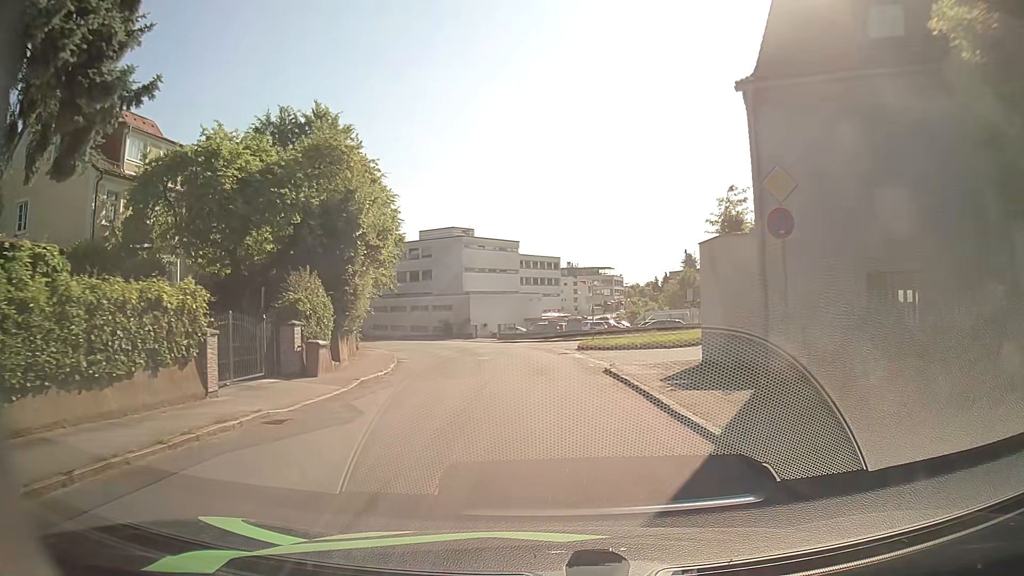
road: residential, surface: asphalt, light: Day
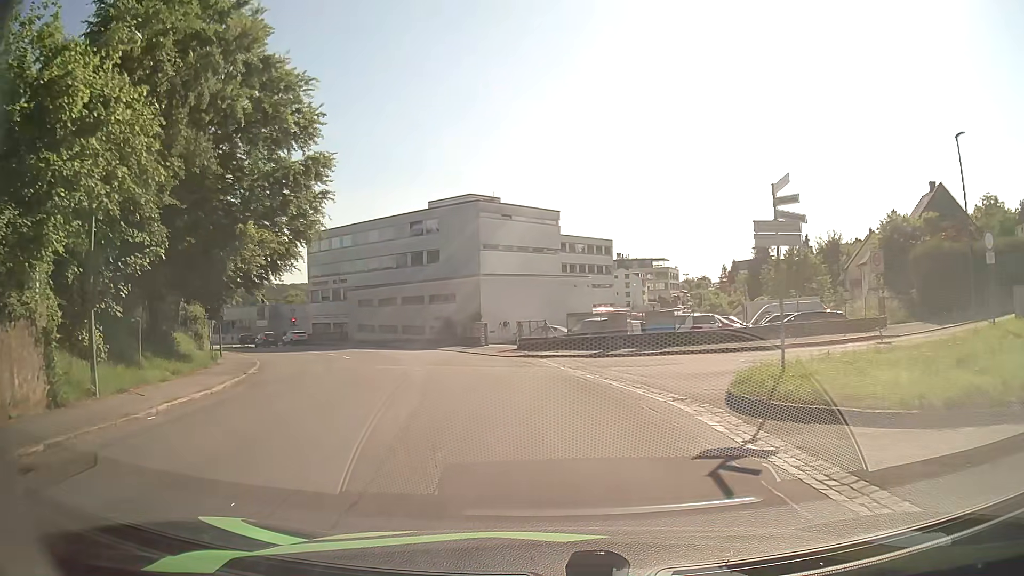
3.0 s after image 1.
(-0.4, +25.7) m; -3°
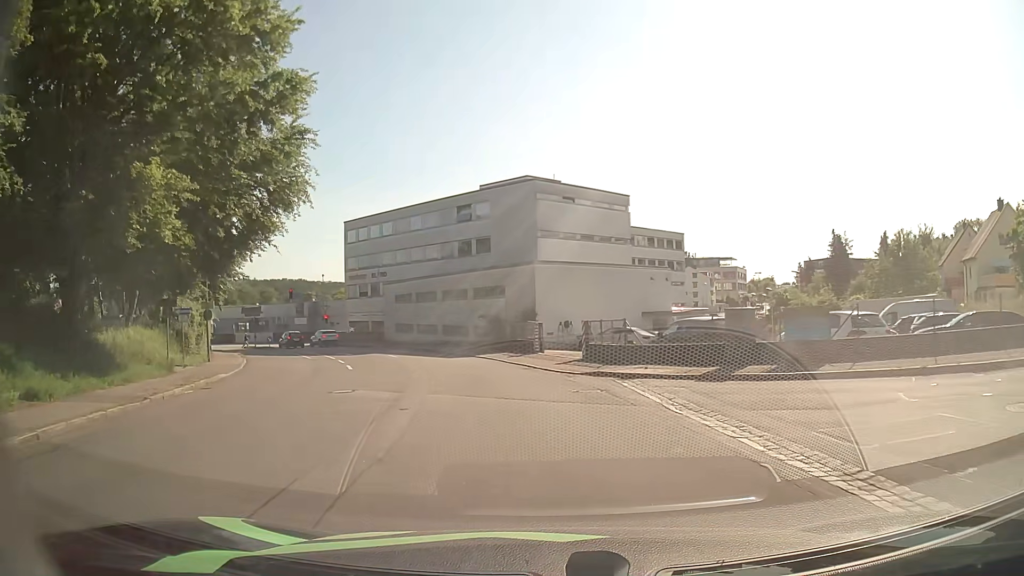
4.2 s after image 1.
(-0.5, +9.6) m; -6°
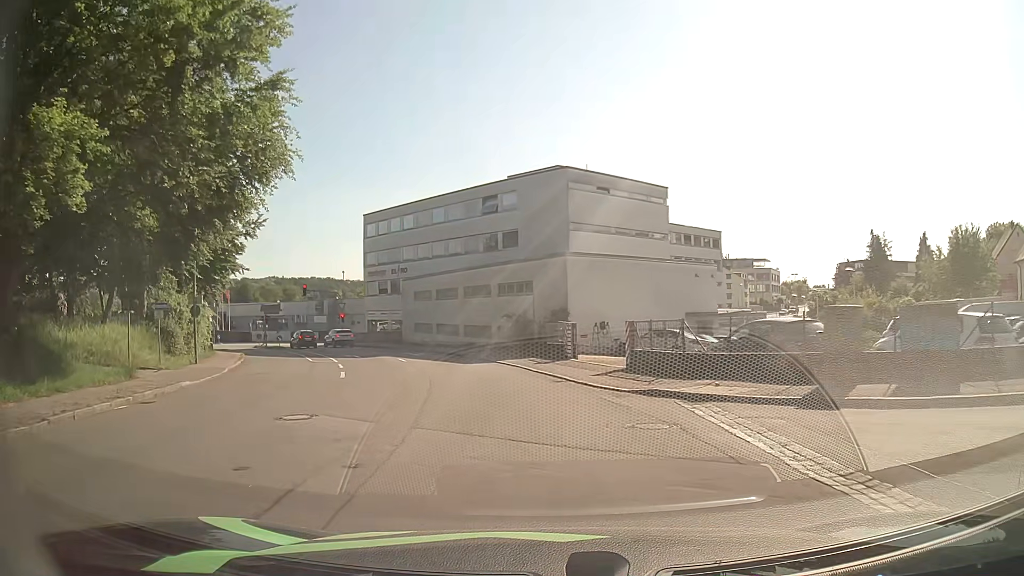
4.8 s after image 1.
(-0.1, +4.6) m; -3°
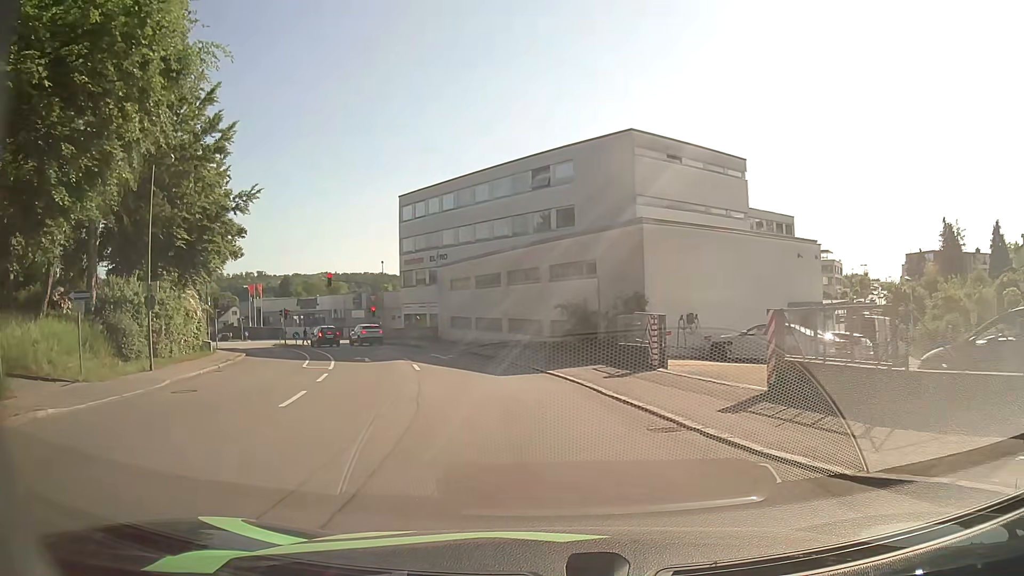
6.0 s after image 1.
(-0.3, +8.5) m; -3°
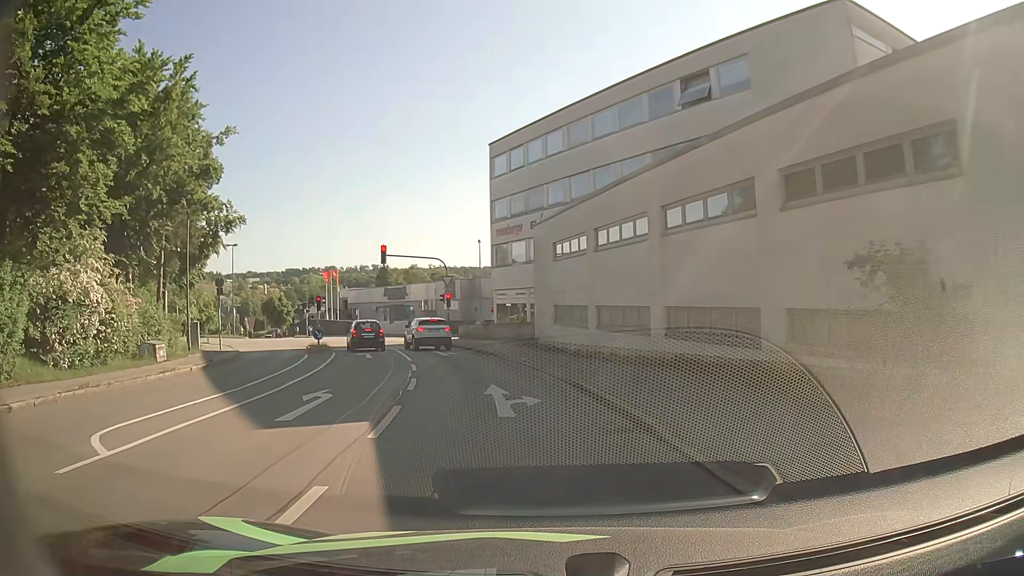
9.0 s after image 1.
(-1.9, +18.2) m; -11°
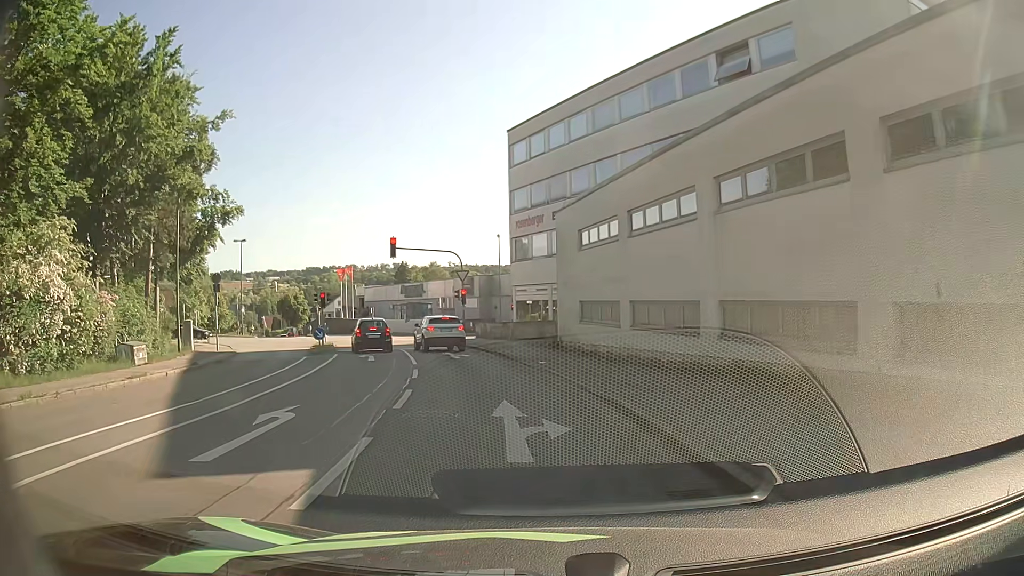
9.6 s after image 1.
(-0.1, +3.1) m; -2°
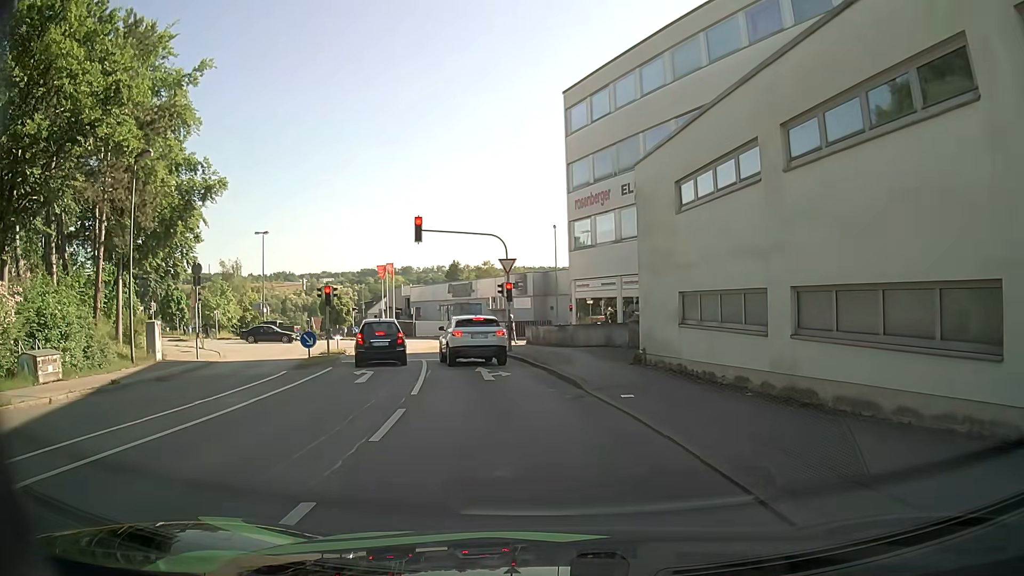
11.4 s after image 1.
(-0.4, +8.3) m; -6°
